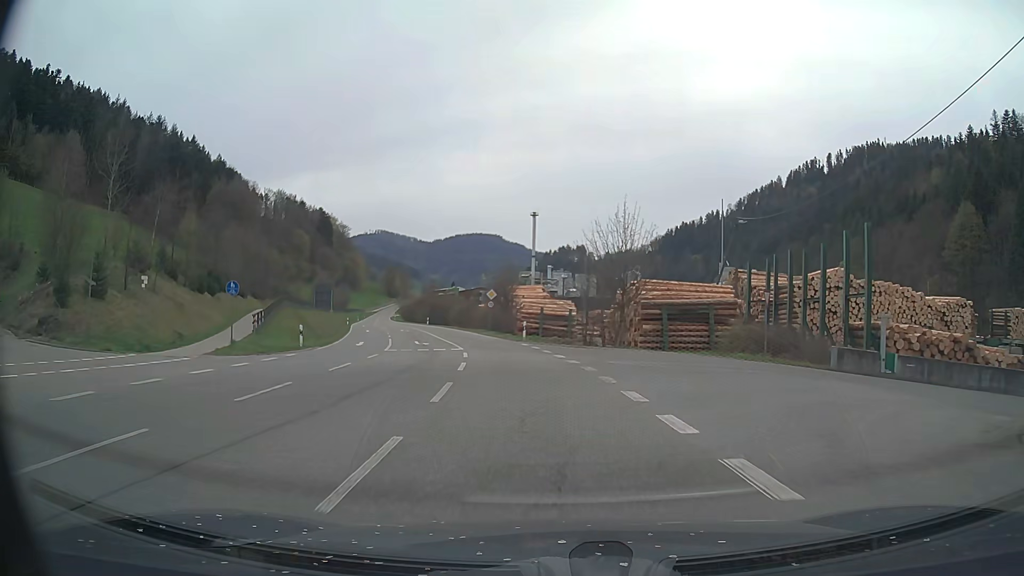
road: secondary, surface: asphalt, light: Day
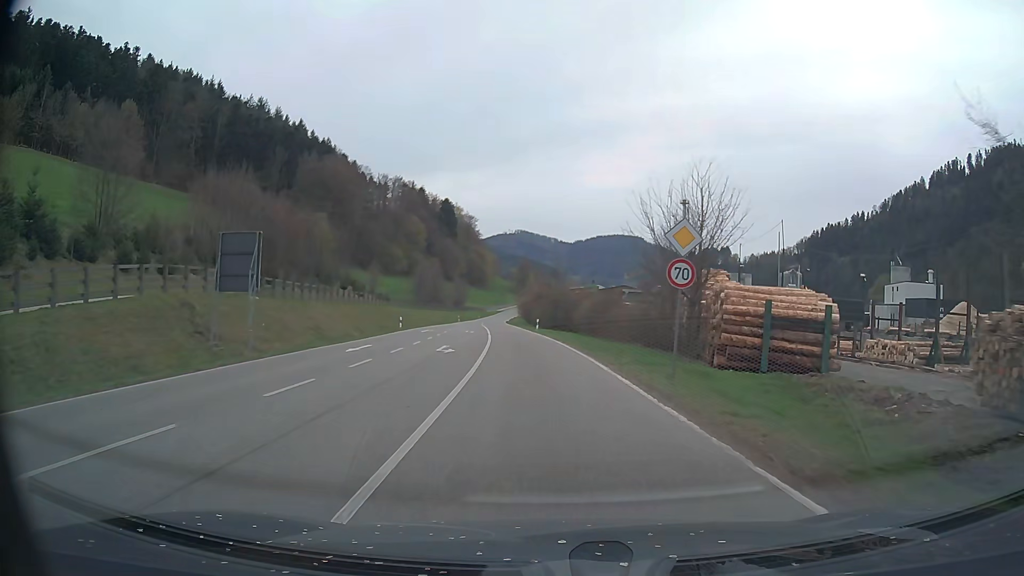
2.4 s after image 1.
(-3.7, +36.2) m; -12°
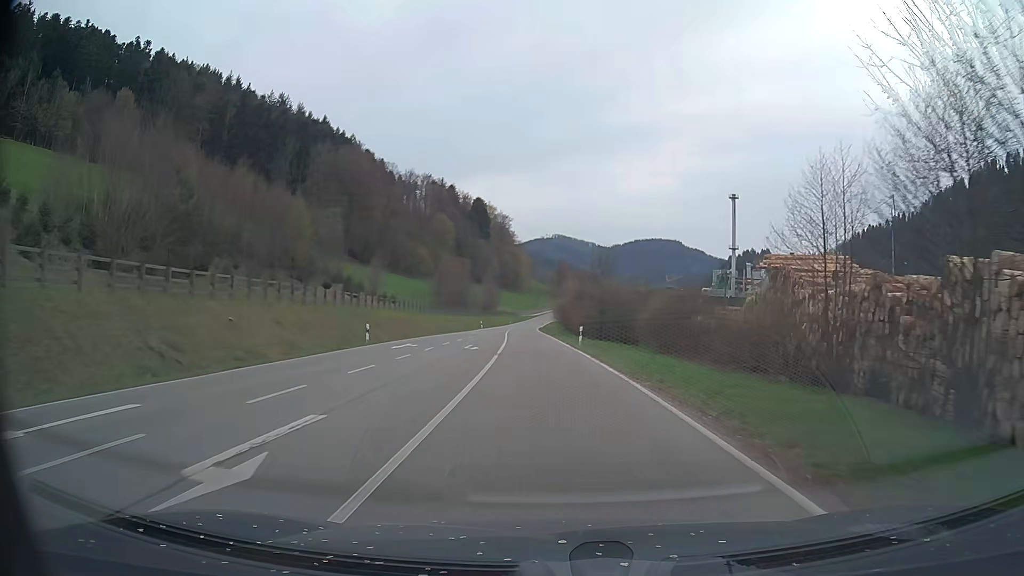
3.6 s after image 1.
(-0.6, +19.0) m; -3°
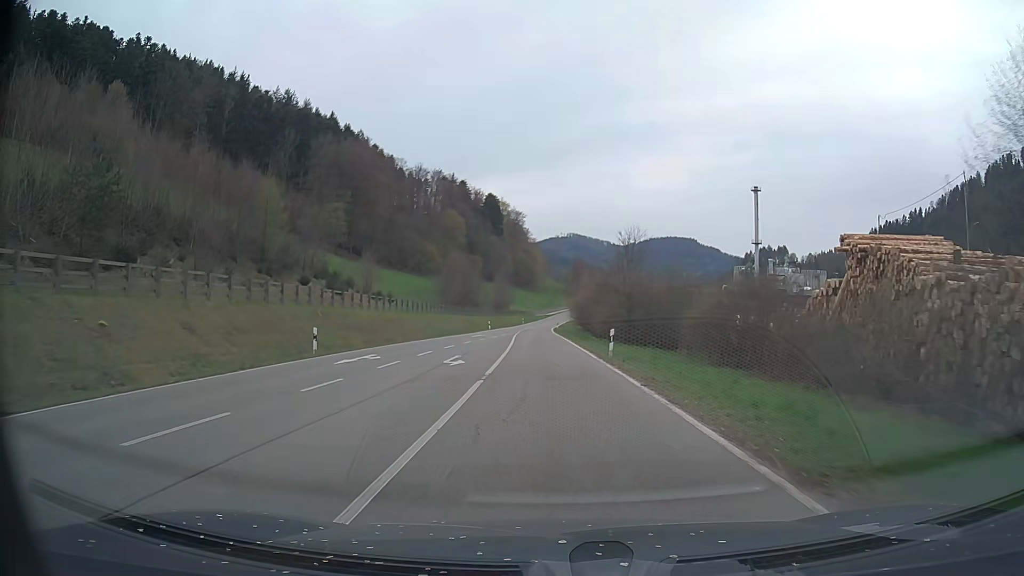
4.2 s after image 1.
(-0.1, +9.7) m; -1°
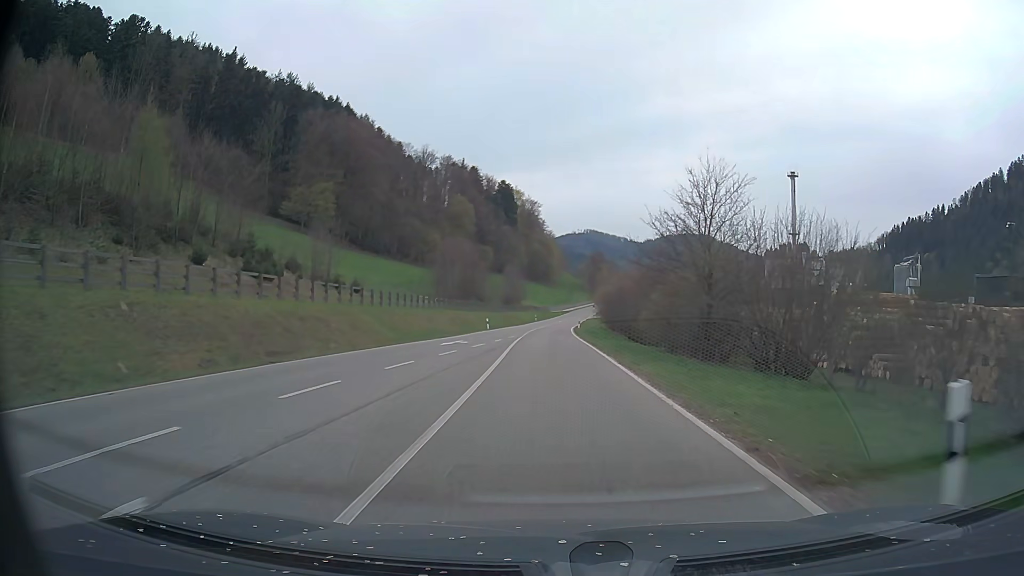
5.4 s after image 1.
(-0.3, +19.9) m; -1°
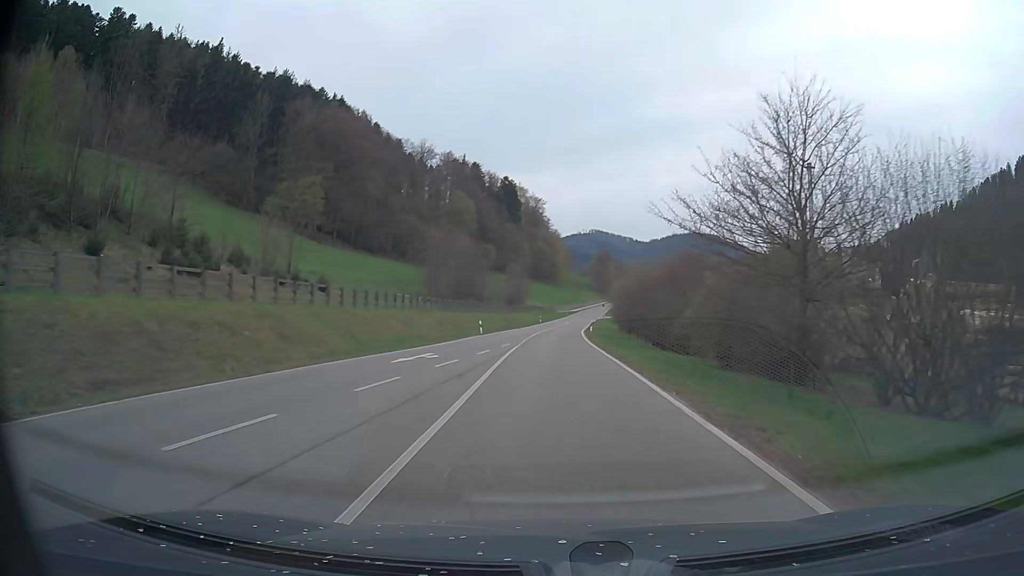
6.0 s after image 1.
(0.0, +10.1) m; -1°
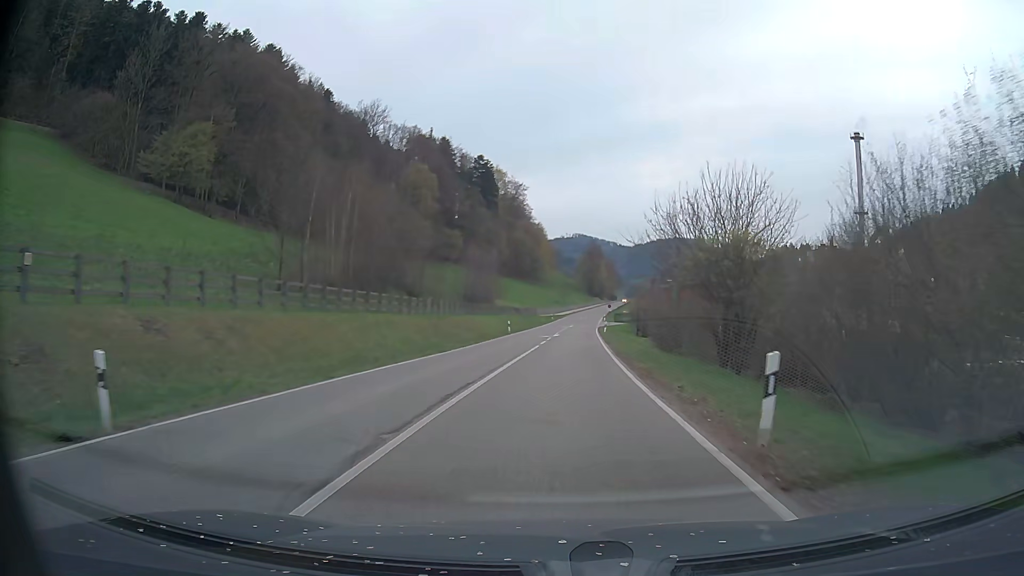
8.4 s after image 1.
(+0.3, +40.8) m; +1°
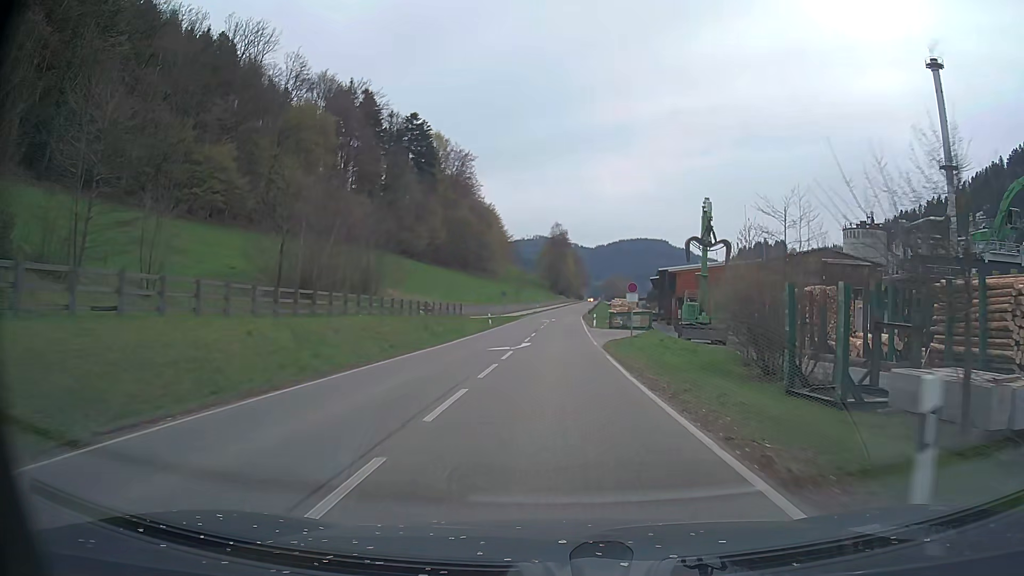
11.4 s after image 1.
(+1.8, +50.3) m; +3°
(0, +10) (0, +20) (0, +30) (0, +40) (+1, +50) (+1, +60) (+1, +70) (+2, +80) (+3, +90) (+3, +100) m
